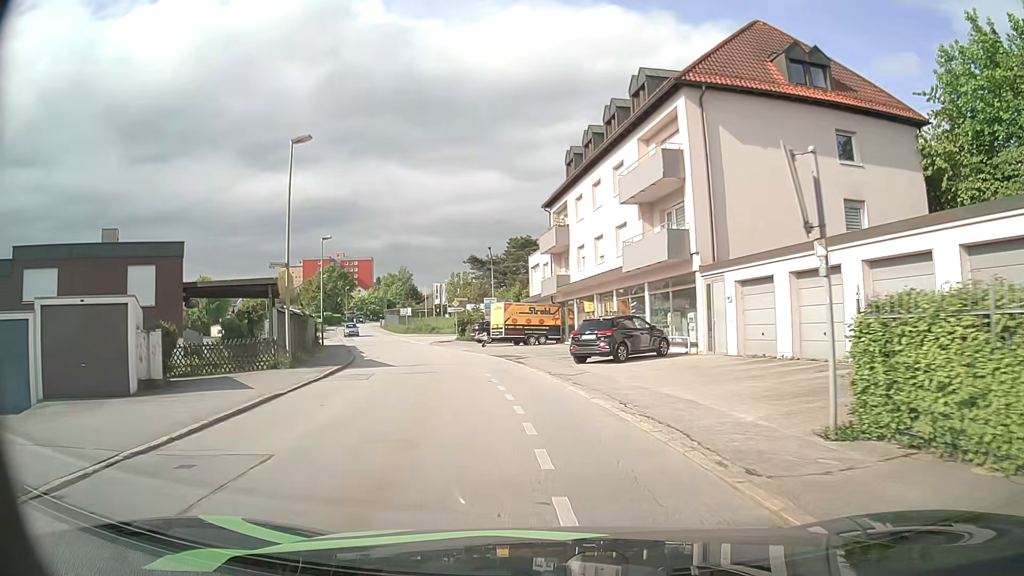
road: residential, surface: asphalt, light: Day
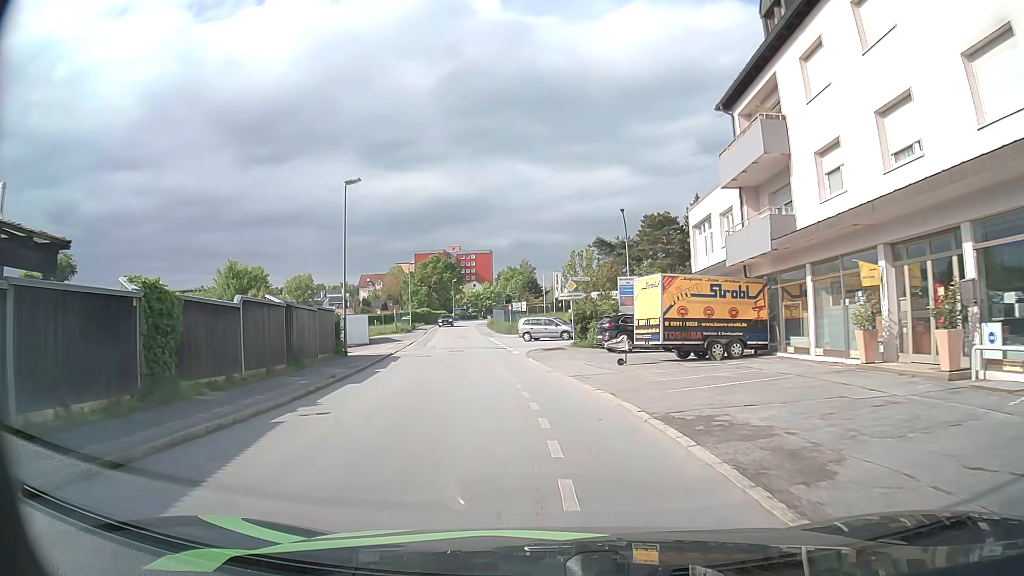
(-1.9, +21.3) m; -11°
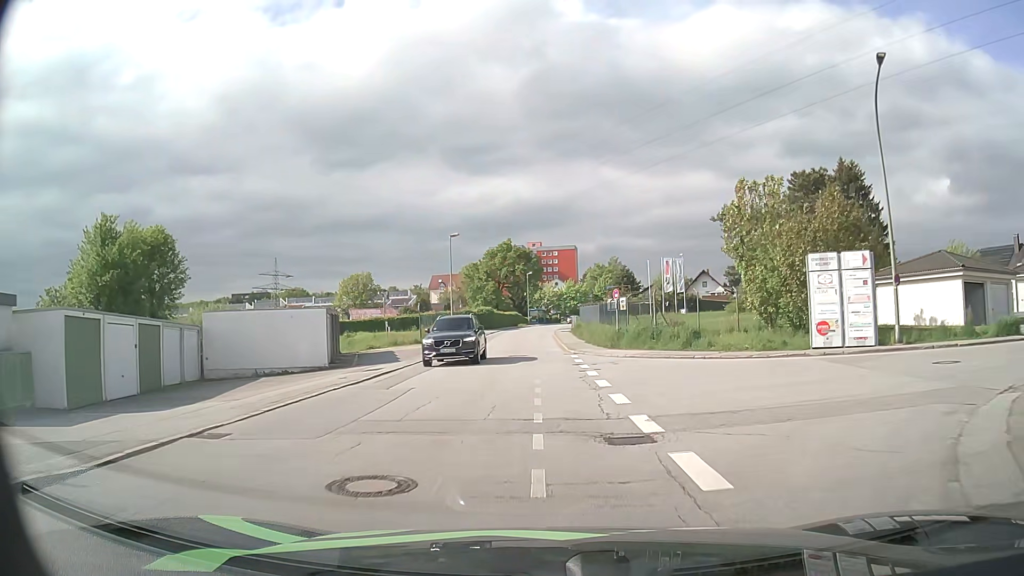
(-2.5, +29.6) m; -7°
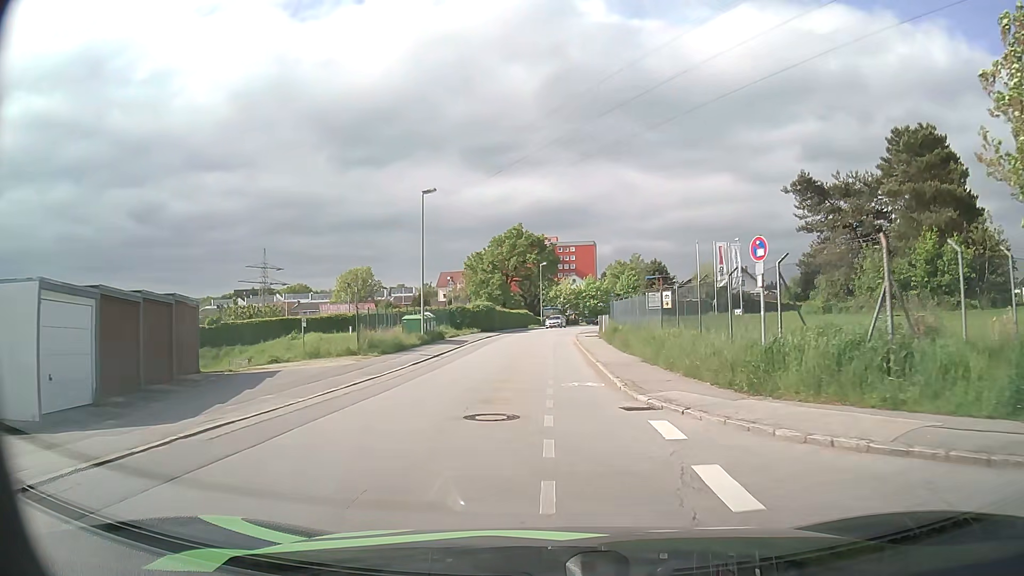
(-0.3, +18.5) m; -1°
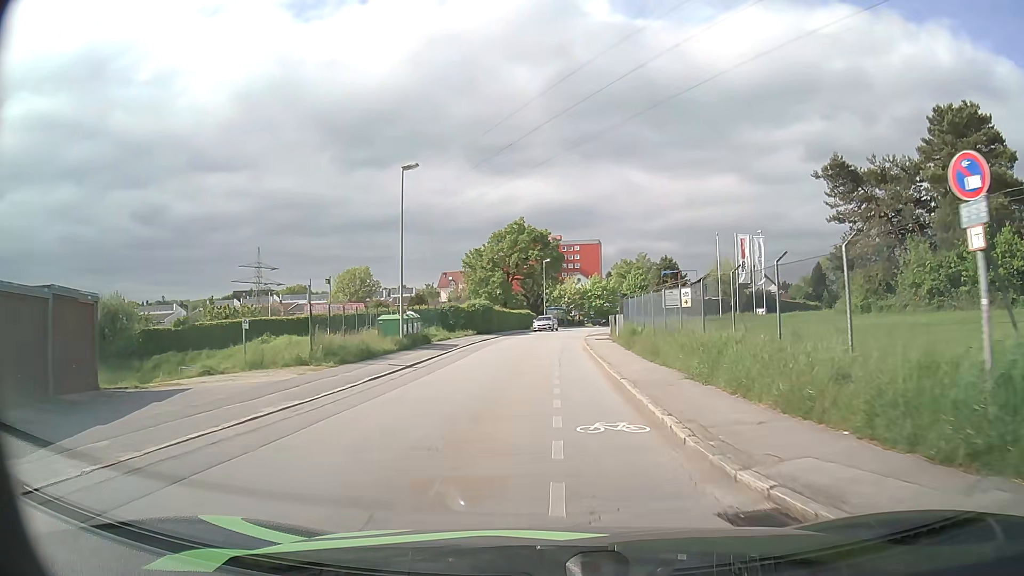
(0.0, +6.1) m; 0°
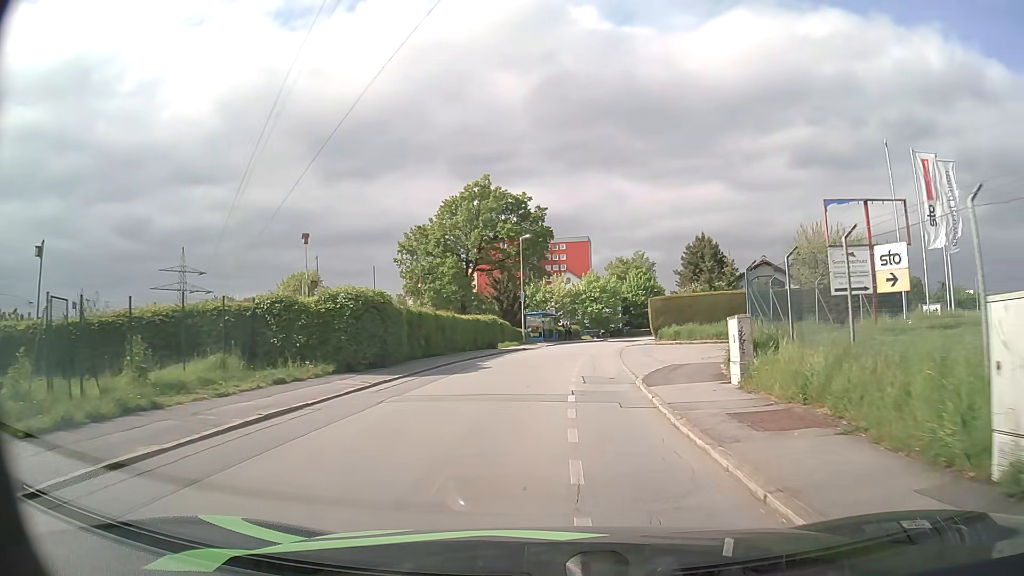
(+0.2, +31.0) m; +2°
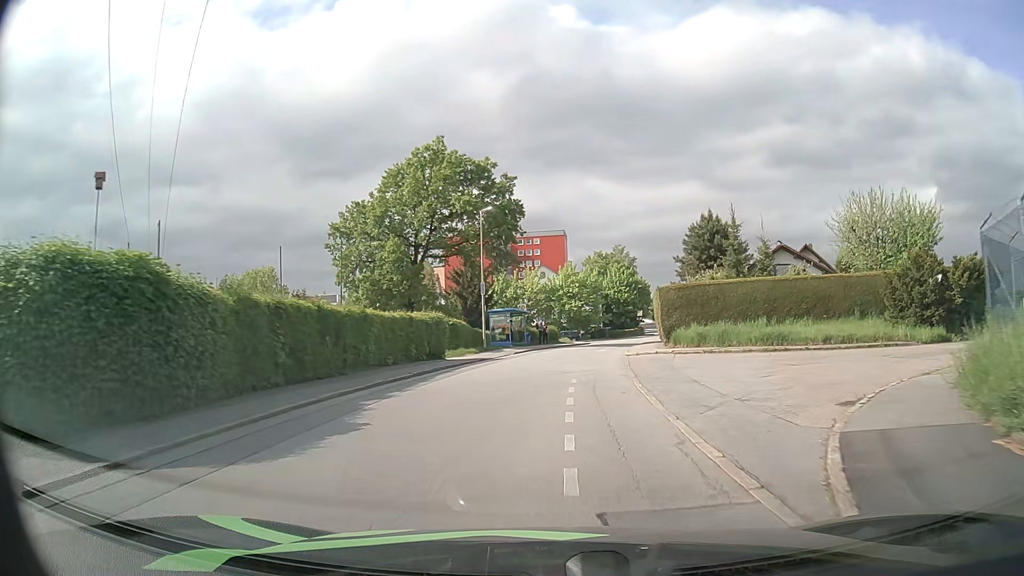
(+0.2, +12.4) m; +2°
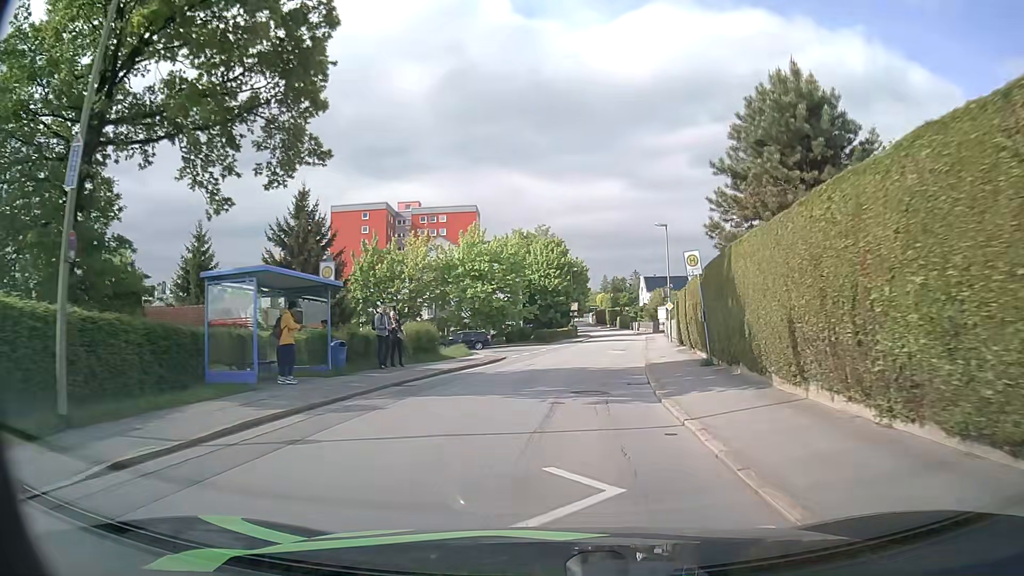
(+1.8, +30.6) m; +7°
(0, +10) (+1, +20) (+3, +30) (+4, +40) (+6, +50) (+7, +60) (+8, +69) (+10, +79) (+10, +89) (+11, +99) m
